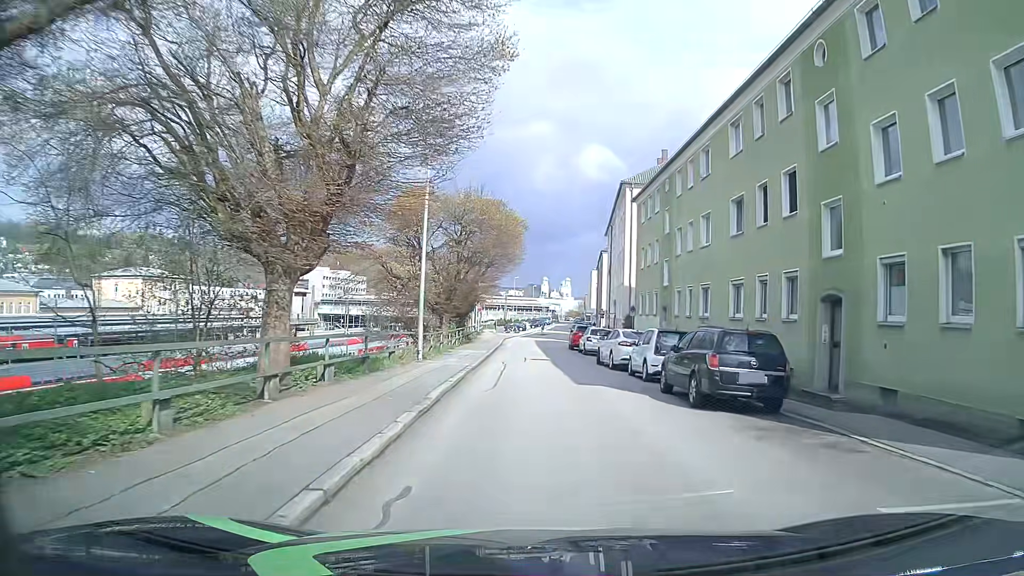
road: residential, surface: asphalt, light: Day
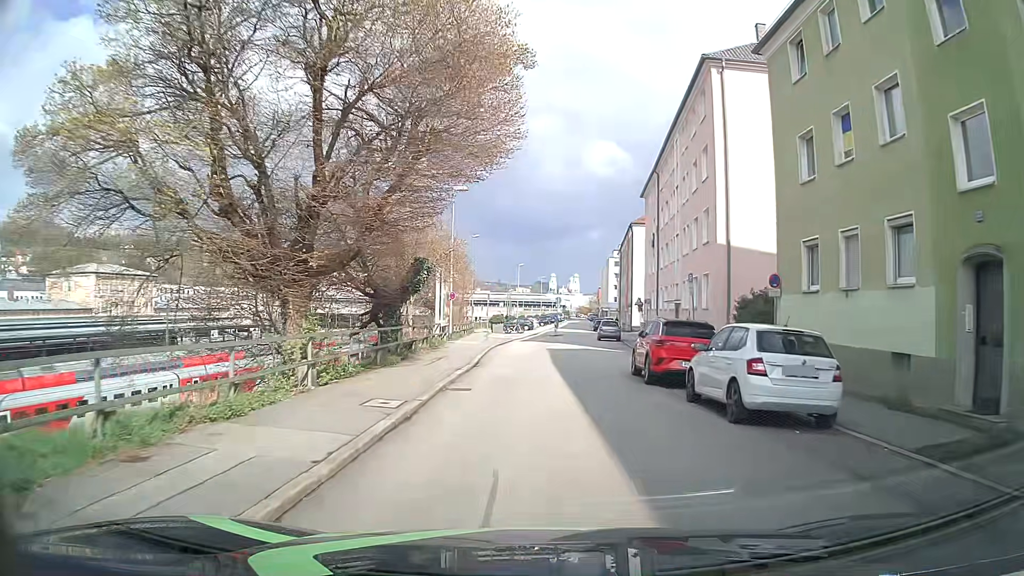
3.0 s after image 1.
(-0.2, +24.9) m; -1°
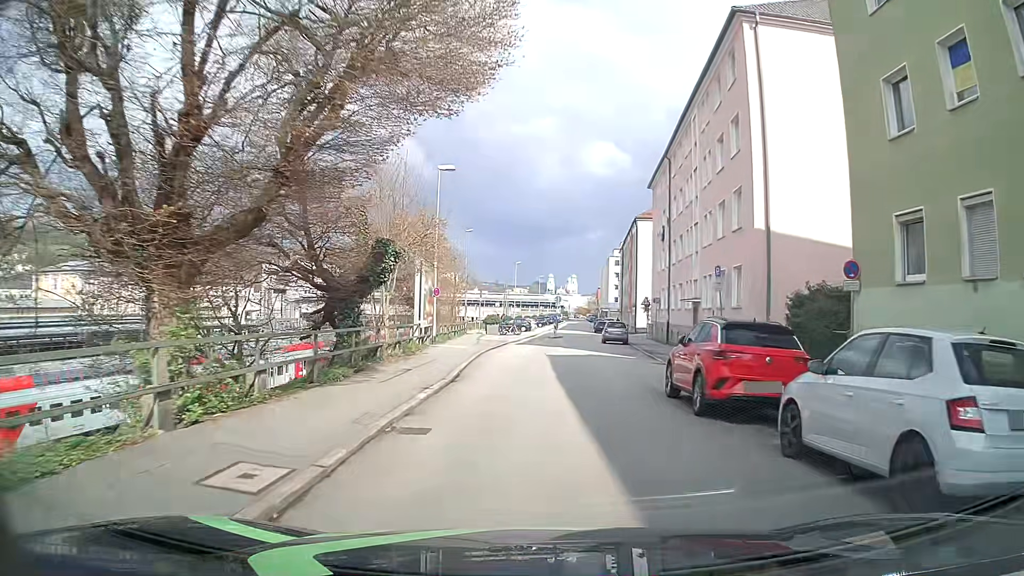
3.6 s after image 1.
(0.0, +5.0) m; 0°
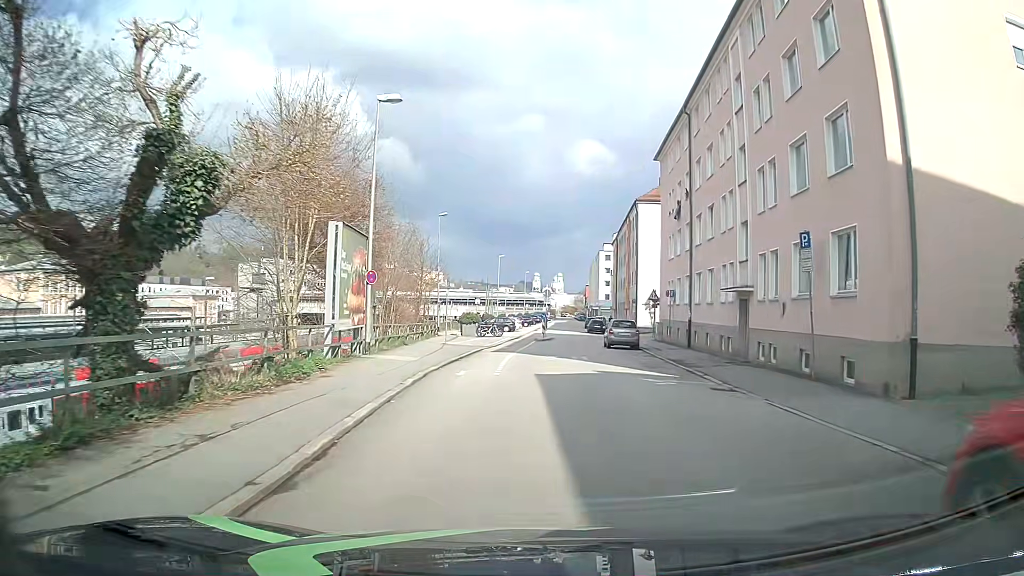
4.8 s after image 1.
(+0.2, +9.9) m; +2°
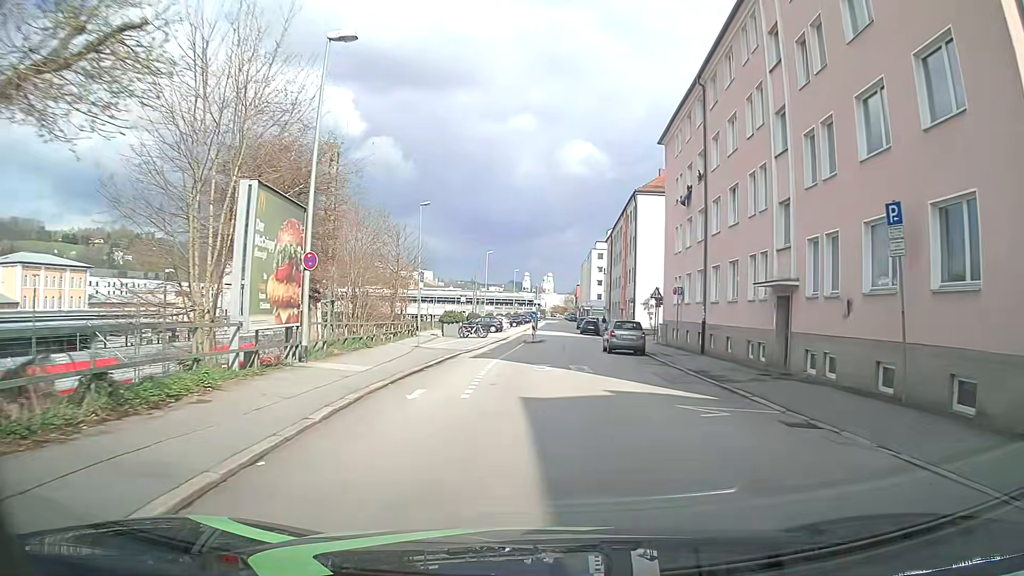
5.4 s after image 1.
(0.0, +4.9) m; 0°
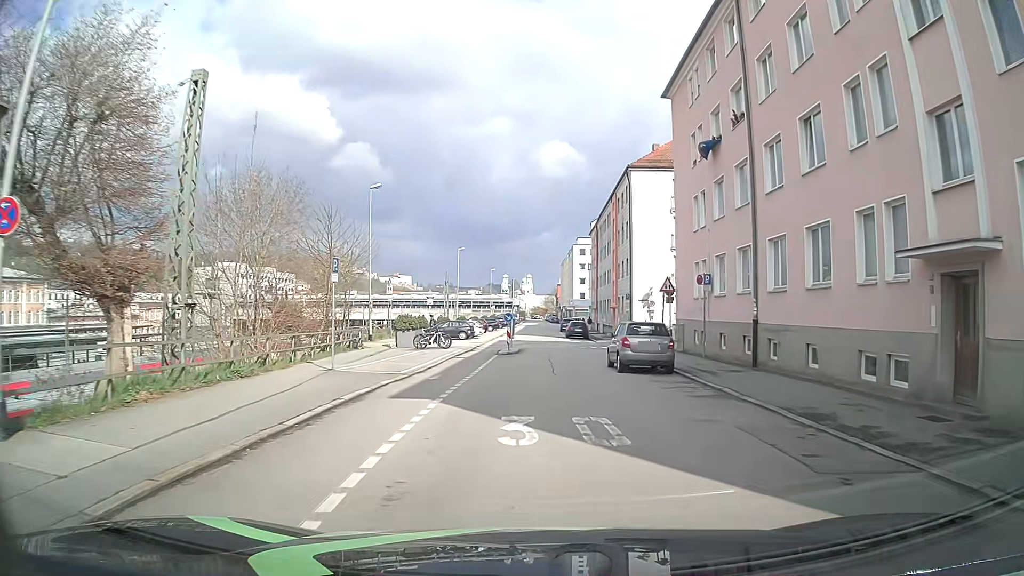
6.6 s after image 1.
(+0.2, +9.6) m; +2°
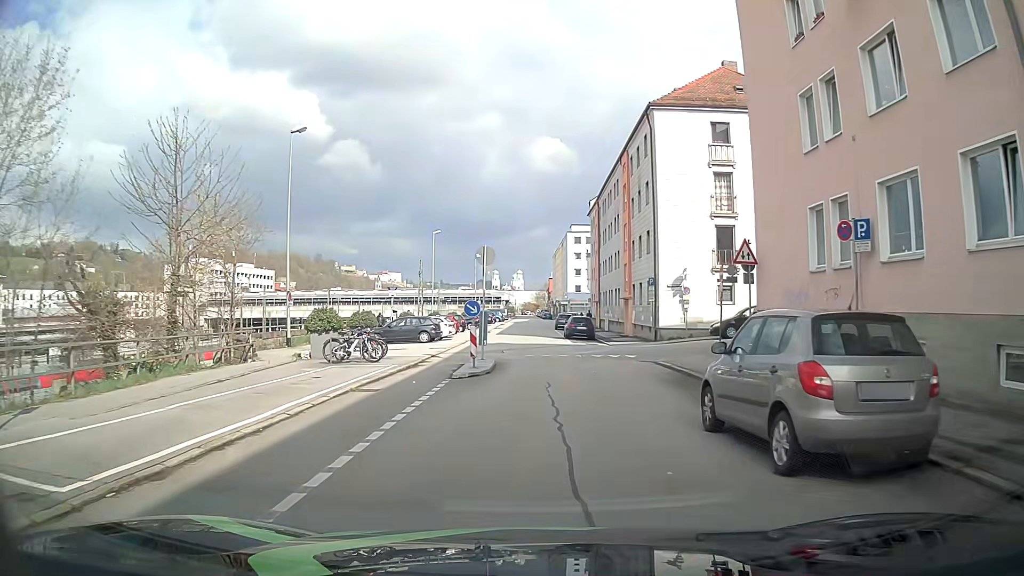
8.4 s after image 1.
(+0.1, +13.4) m; +1°
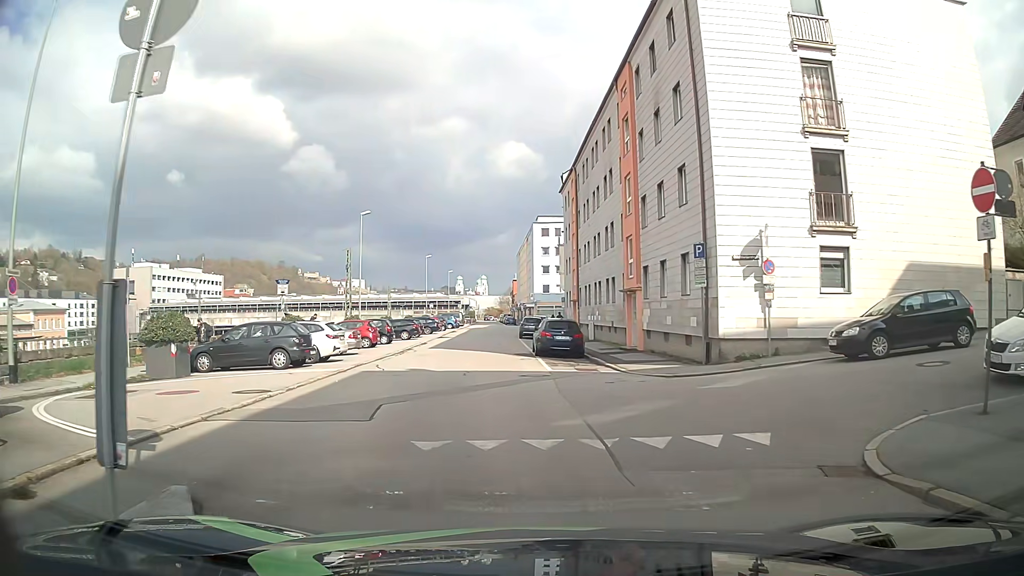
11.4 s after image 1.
(+0.5, +16.4) m; +3°
